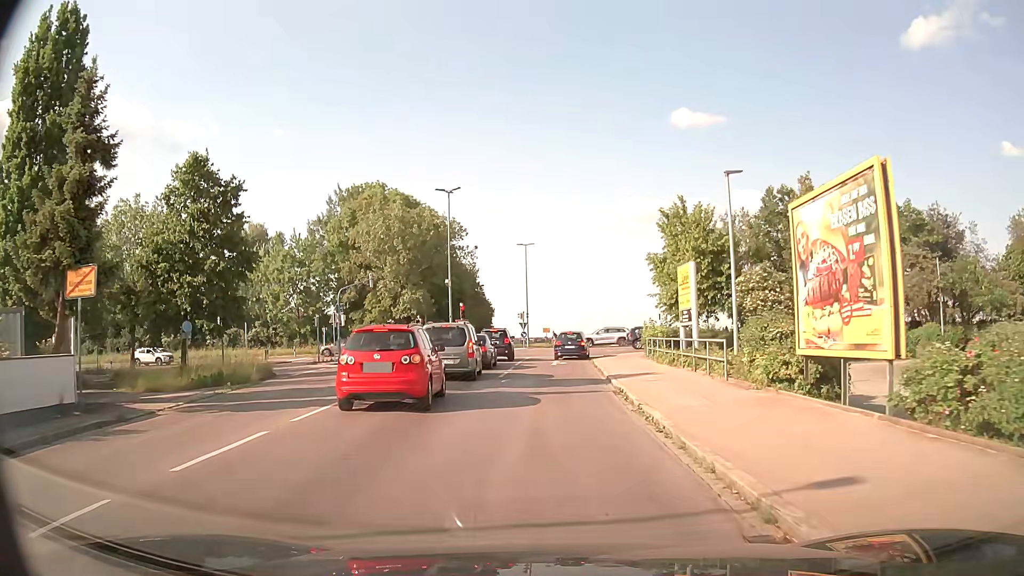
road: residential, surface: asphalt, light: Day
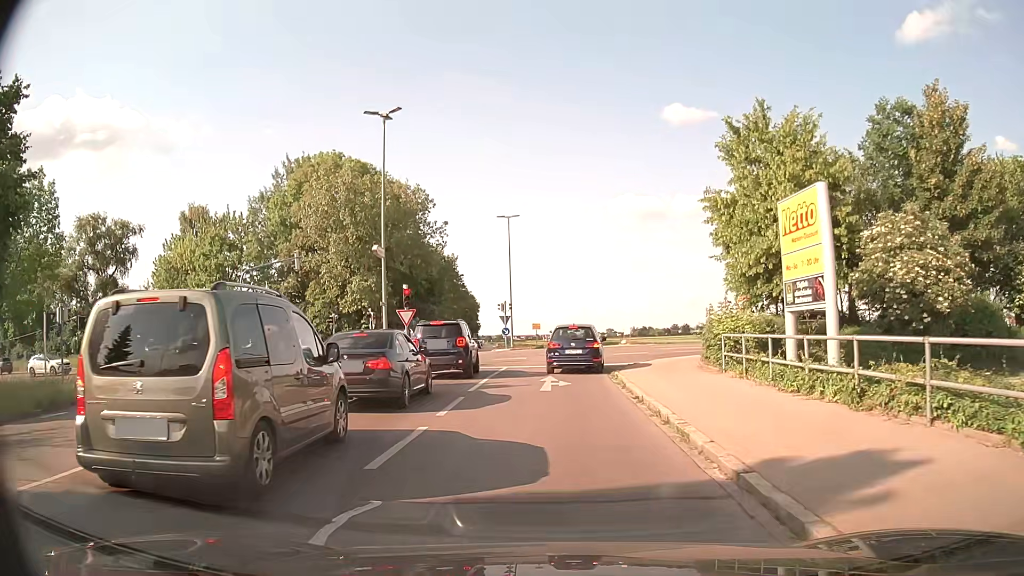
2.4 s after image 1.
(+0.1, +15.2) m; 0°
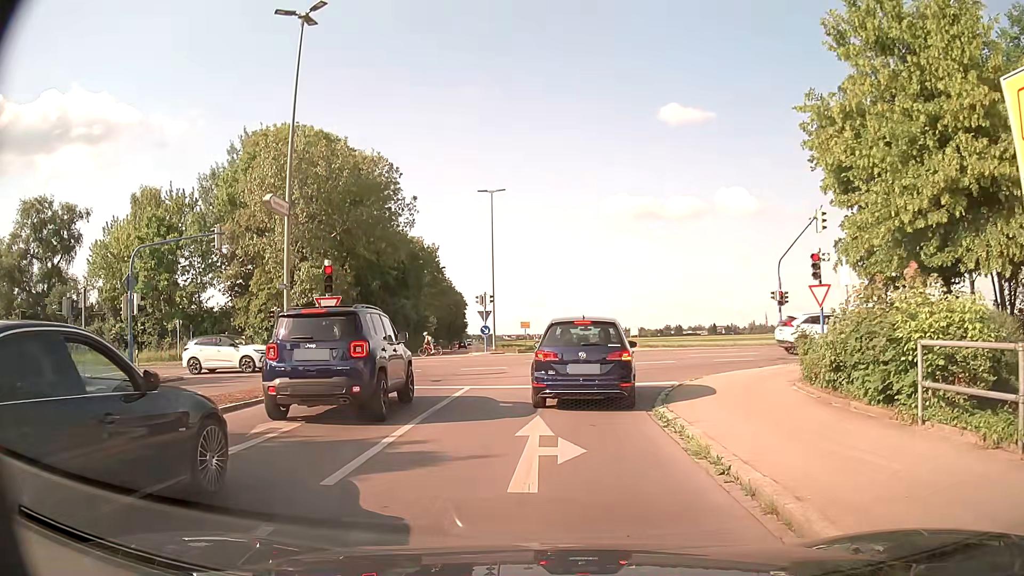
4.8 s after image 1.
(+0.1, +9.6) m; +1°
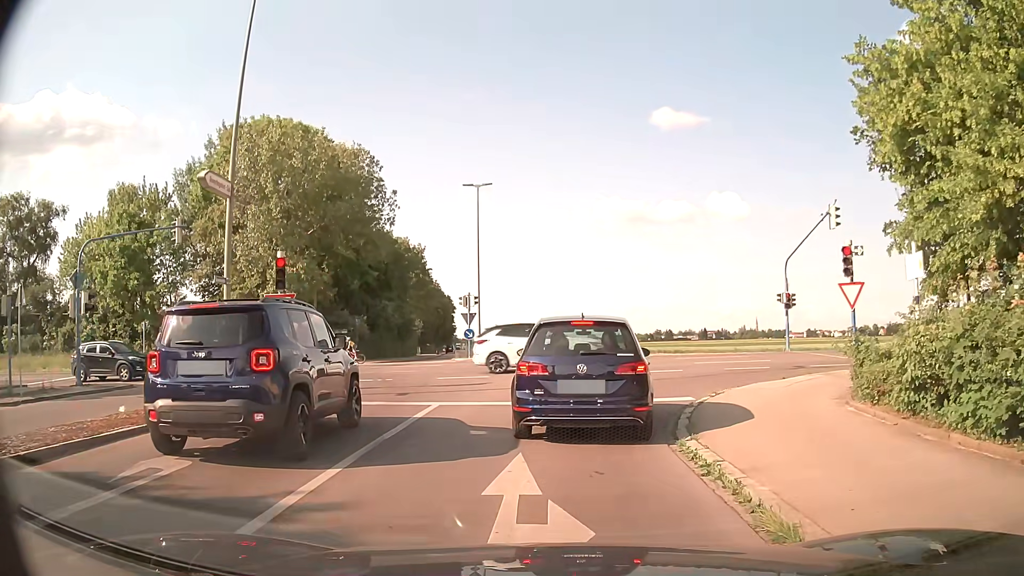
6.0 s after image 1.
(0.0, +2.9) m; +2°
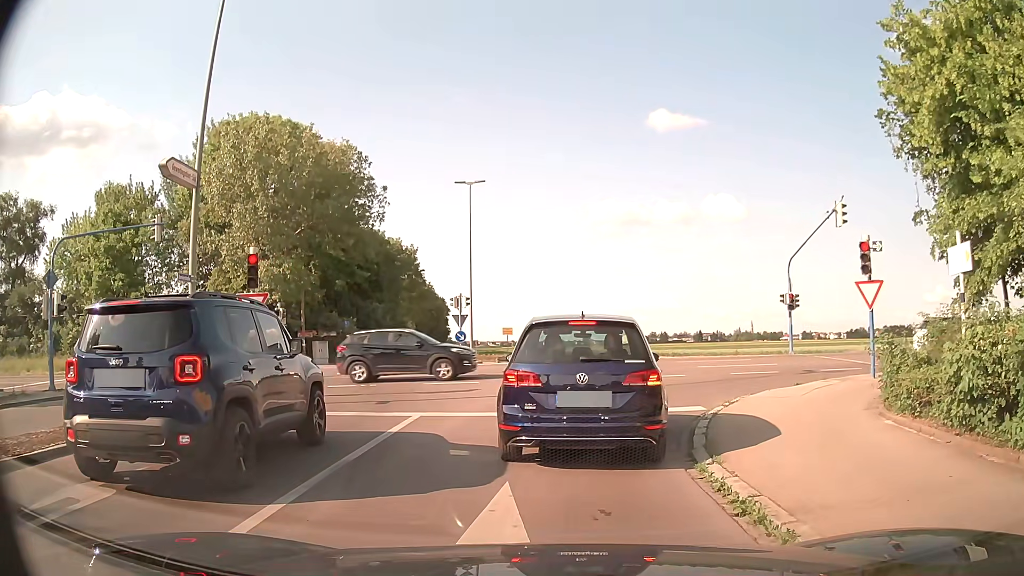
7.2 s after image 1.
(0.0, +1.3) m; +1°
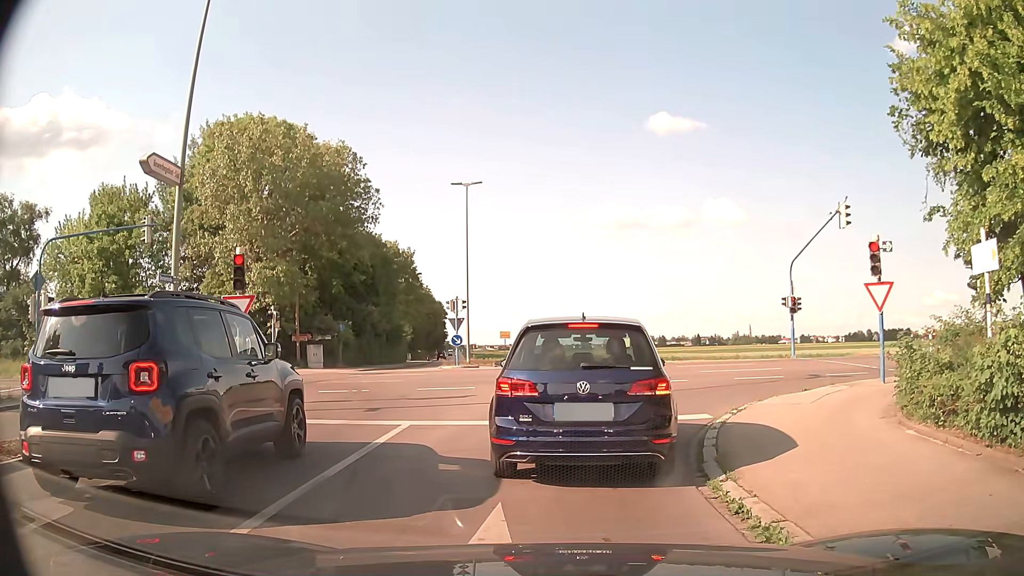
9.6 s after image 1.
(0.0, +0.7) m; 0°
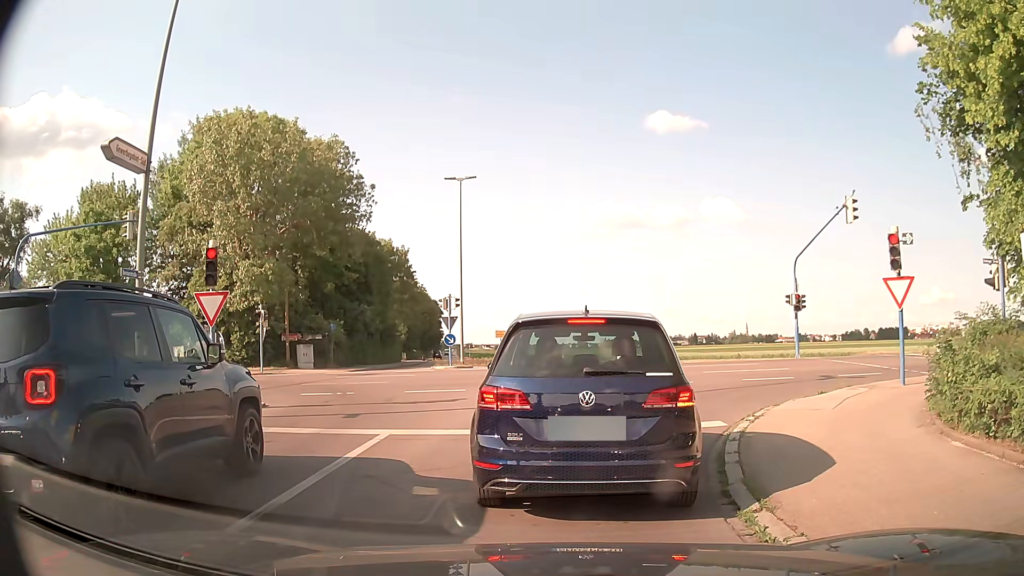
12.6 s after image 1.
(0.0, +1.2) m; 0°
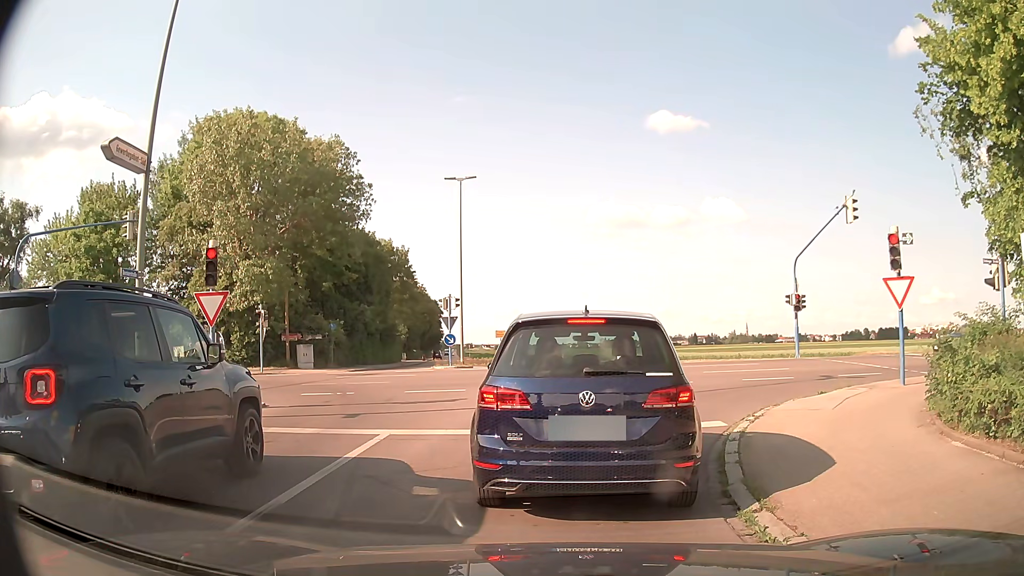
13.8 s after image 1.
(0.0, 0.0) m; 0°
